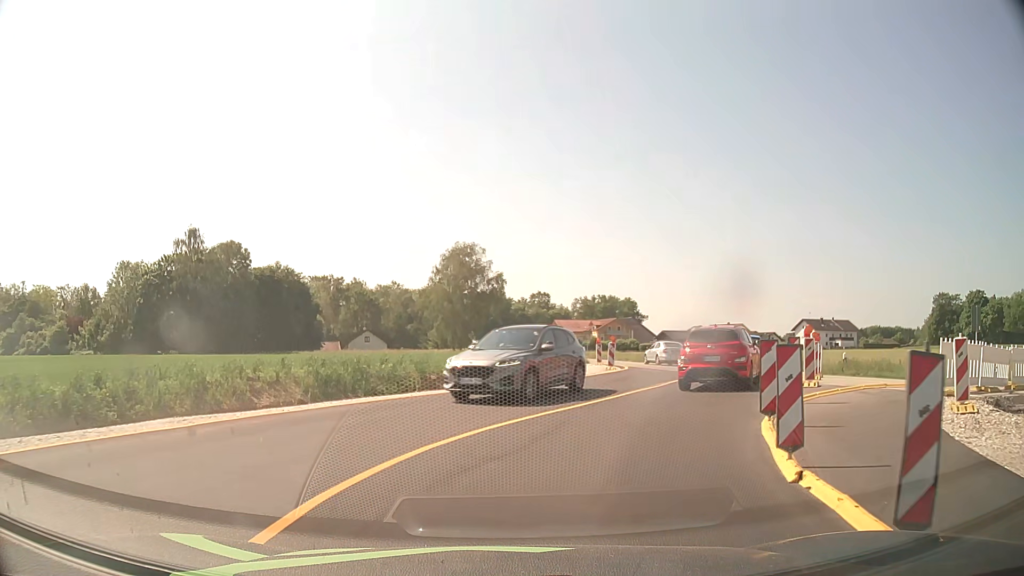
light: Day
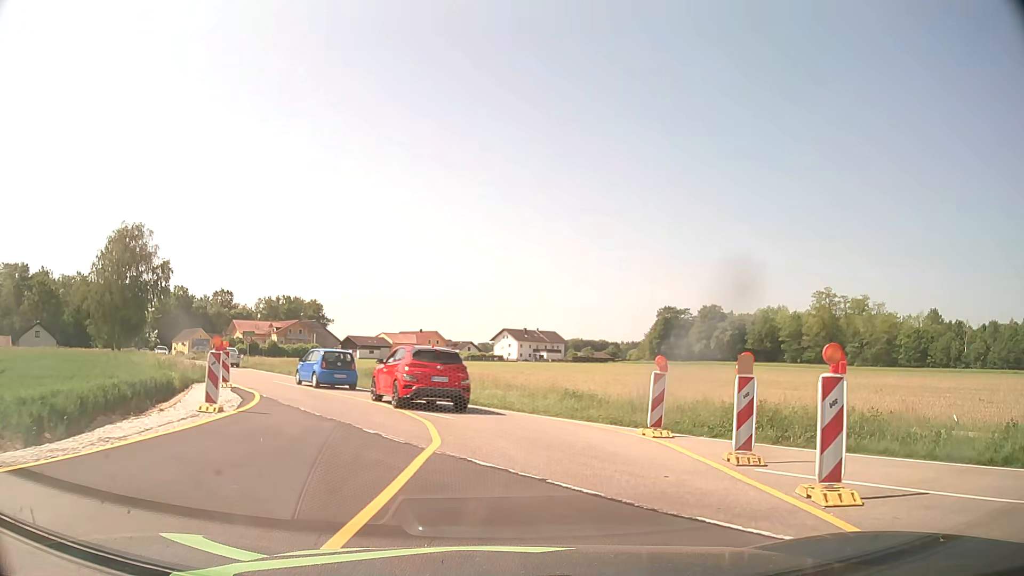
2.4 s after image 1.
(+3.4, +15.7) m; +27°
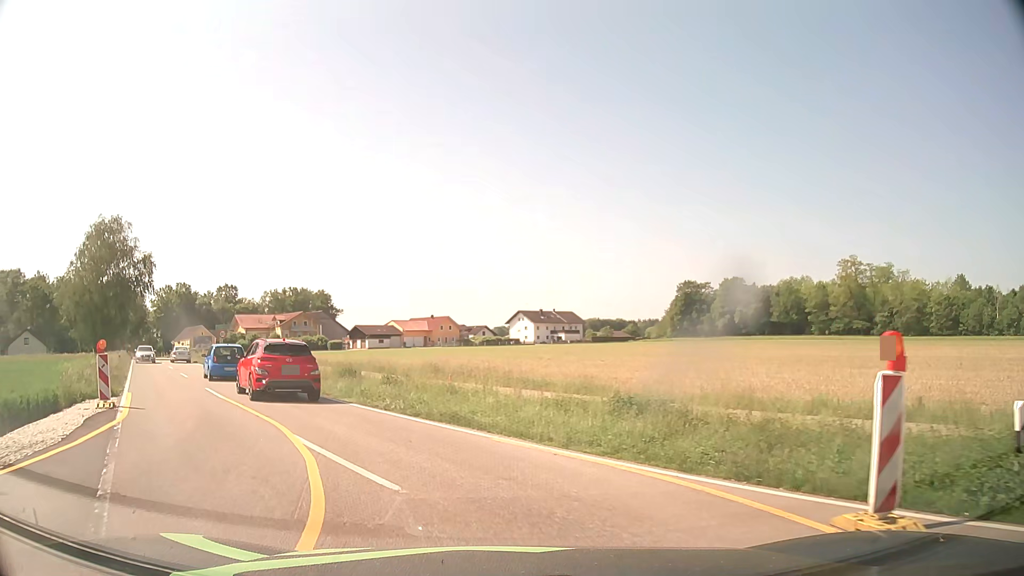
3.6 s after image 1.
(+0.2, +8.1) m; -1°
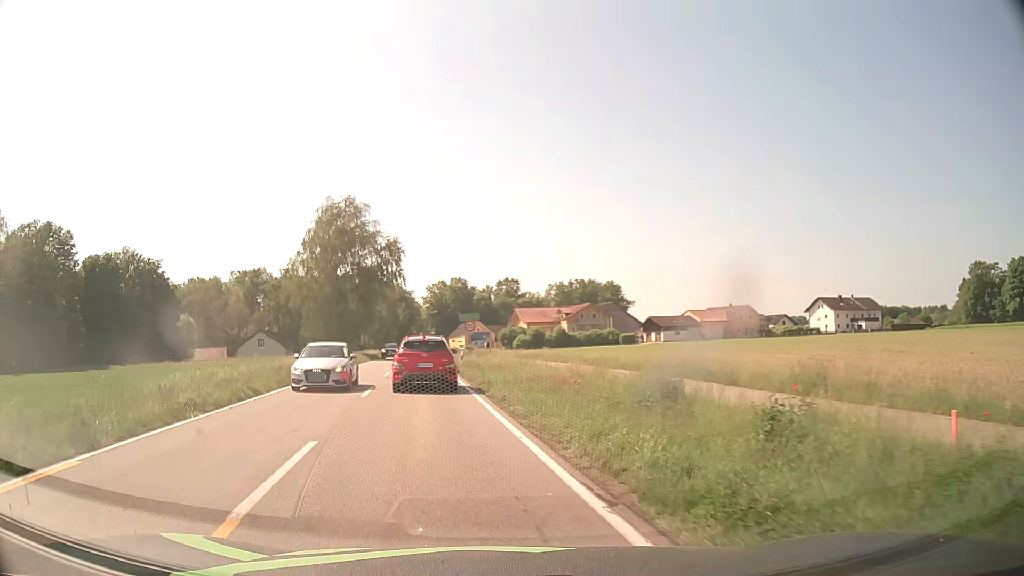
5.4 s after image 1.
(-2.7, +13.2) m; -25°
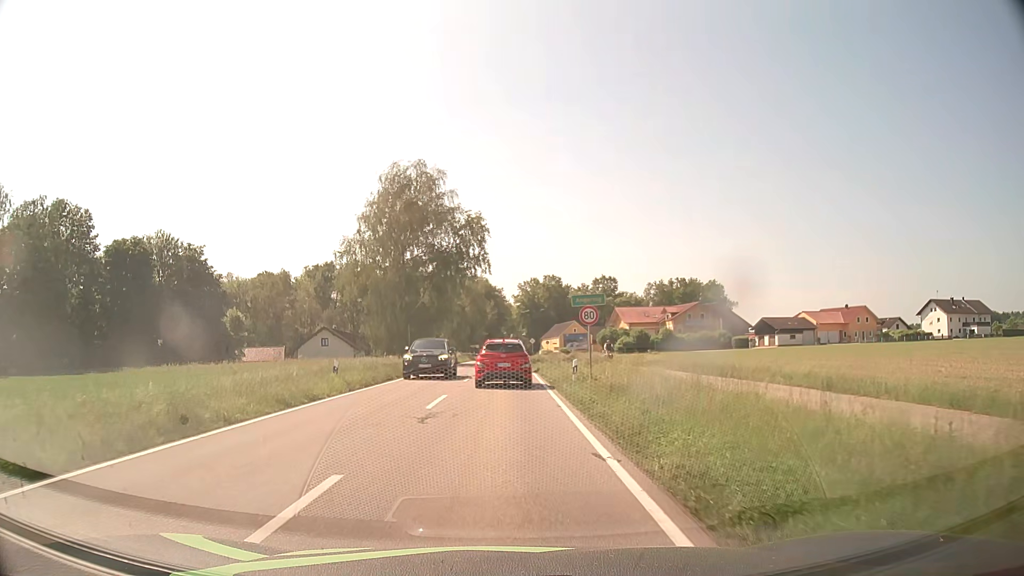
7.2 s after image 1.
(-1.5, +15.1) m; -8°
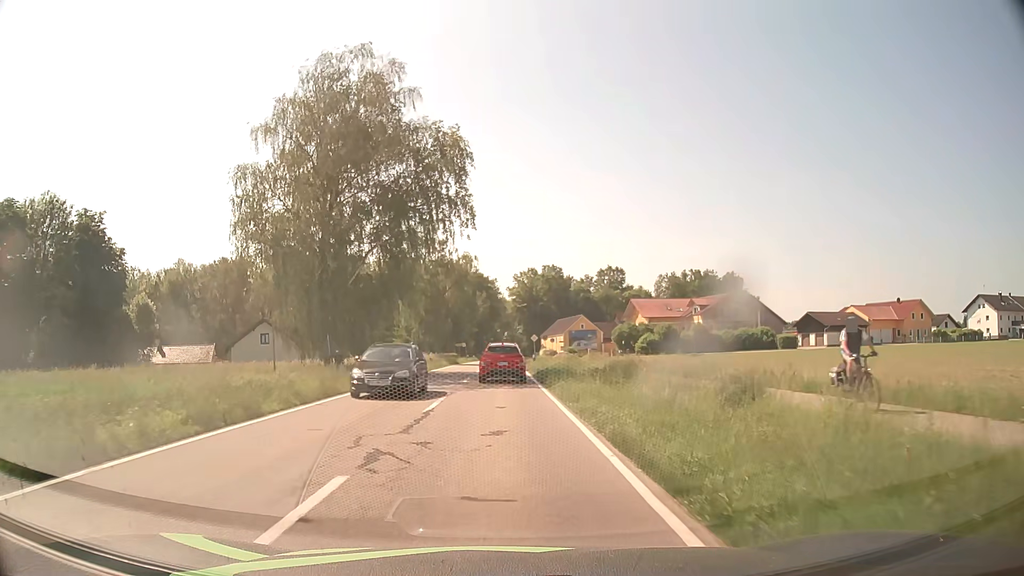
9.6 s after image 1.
(0.0, +23.8) m; 0°
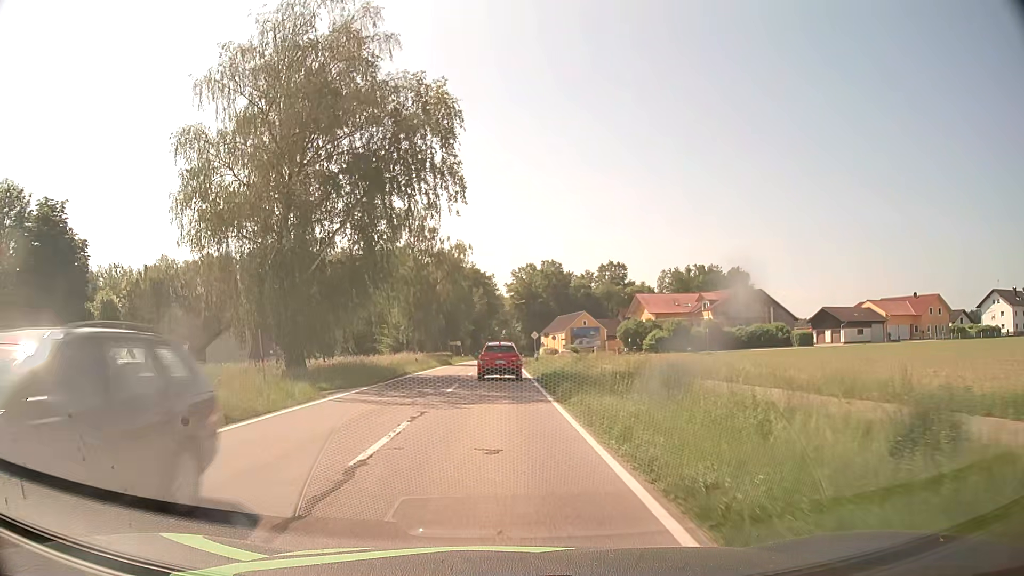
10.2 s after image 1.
(0.0, +6.6) m; 0°
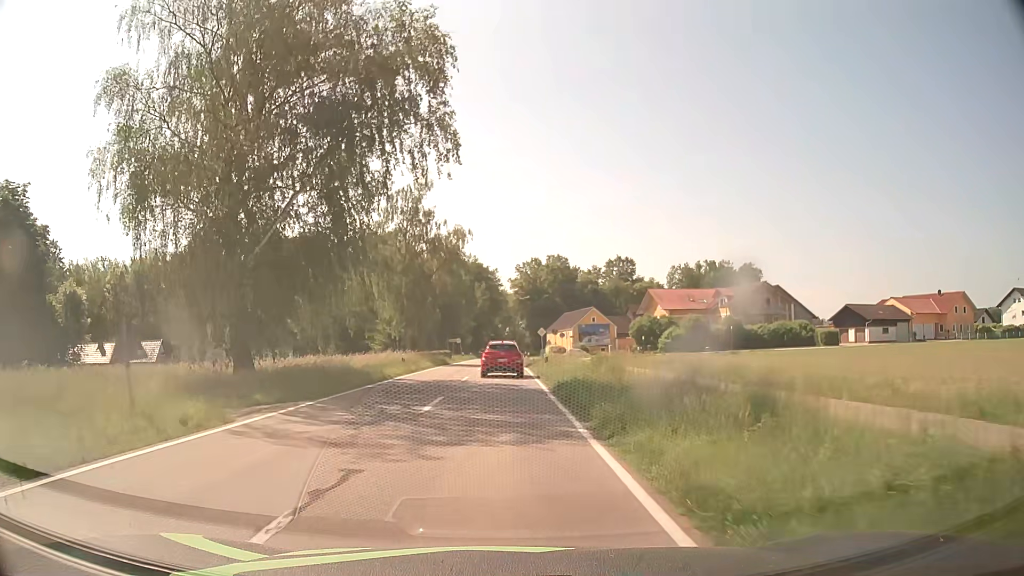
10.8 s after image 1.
(0.0, +6.8) m; 0°
(0, +10) (0, +20) (0, +30) (0, +40) (0, +50) (0, +60) (0, +70) (0, +80) (0, +90) (0, +100) m
